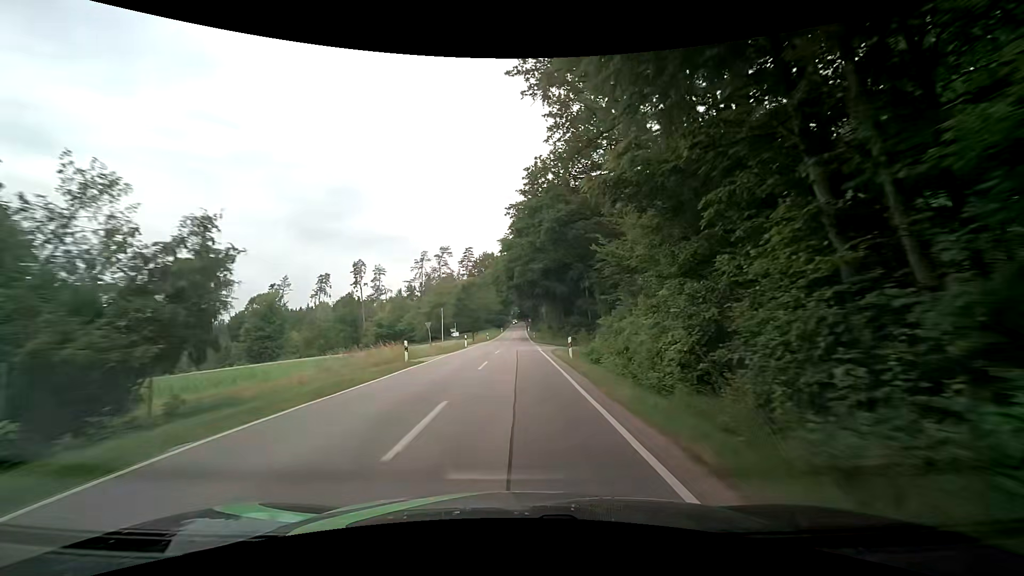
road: secondary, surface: asphalt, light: Day
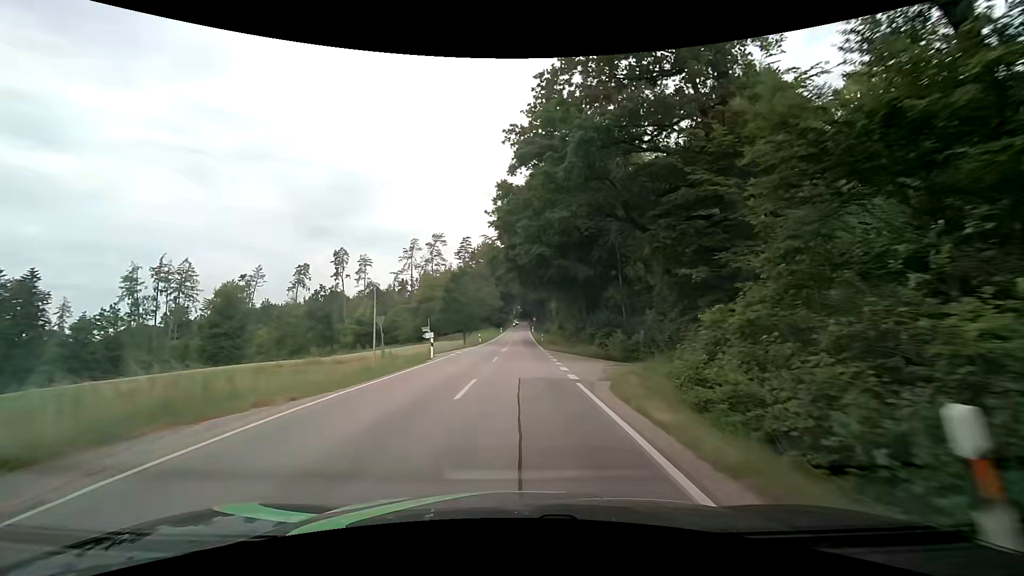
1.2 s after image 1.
(-0.1, +19.4) m; -1°
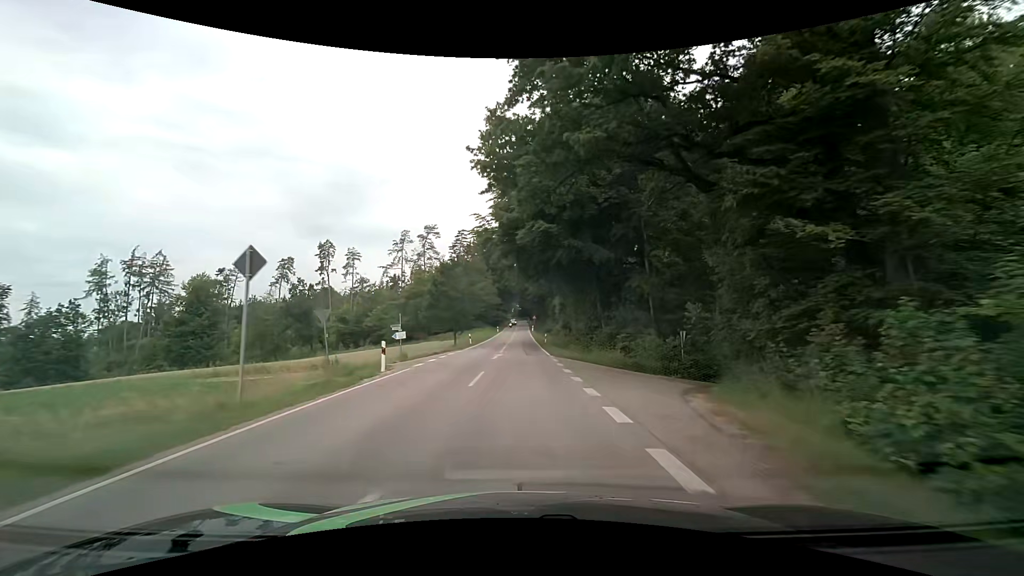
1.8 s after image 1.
(0.0, +9.7) m; +1°
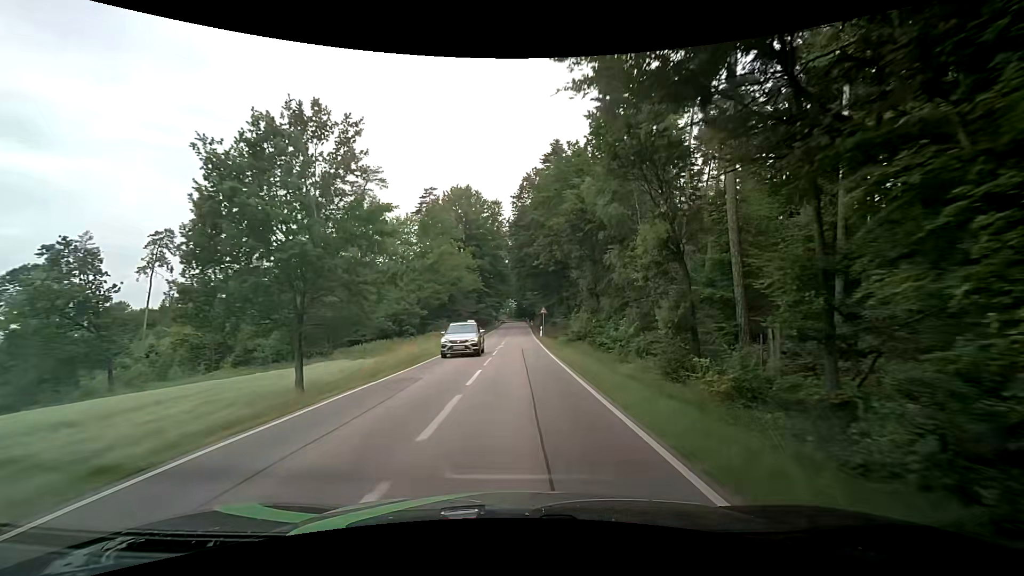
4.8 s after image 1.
(+0.2, +47.6) m; 0°
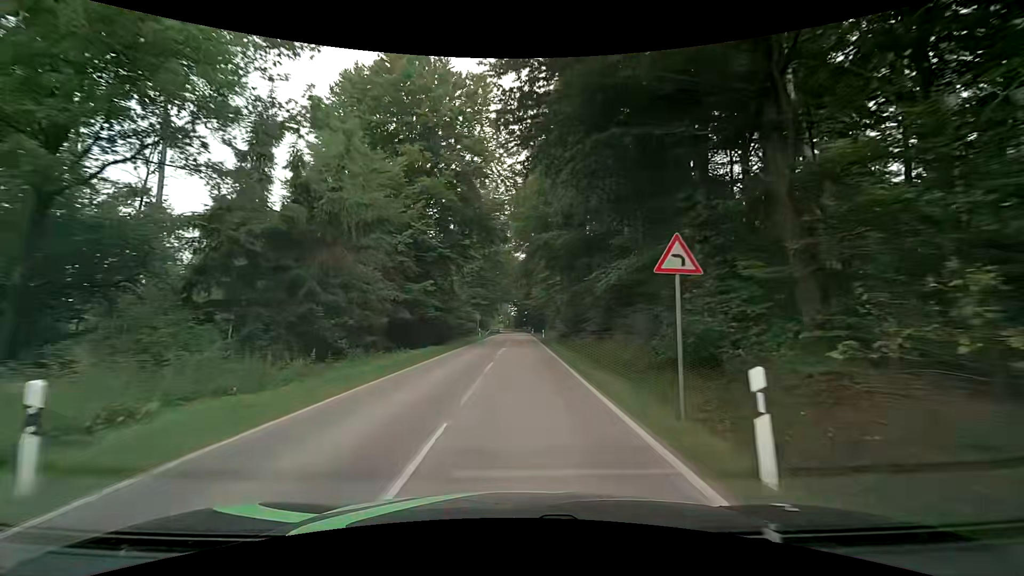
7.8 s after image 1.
(0.0, +44.7) m; 0°
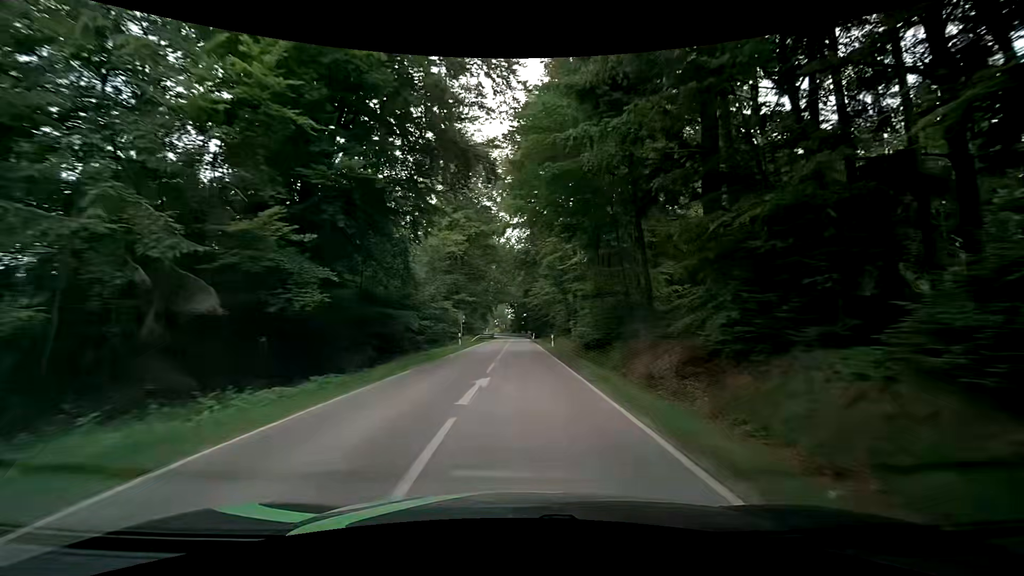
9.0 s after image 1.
(+0.1, +17.4) m; 0°
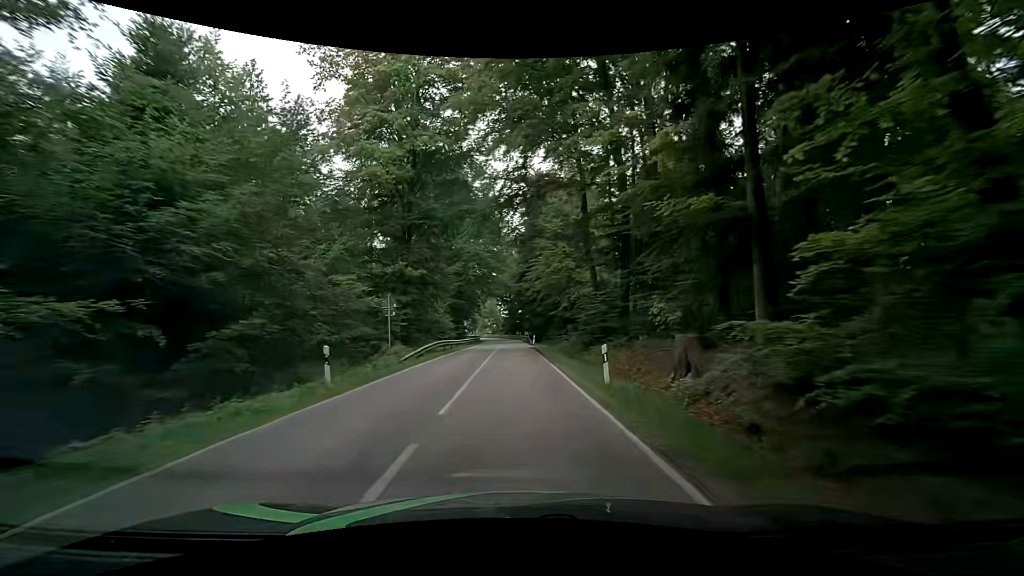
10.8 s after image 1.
(+0.6, +25.4) m; +1°
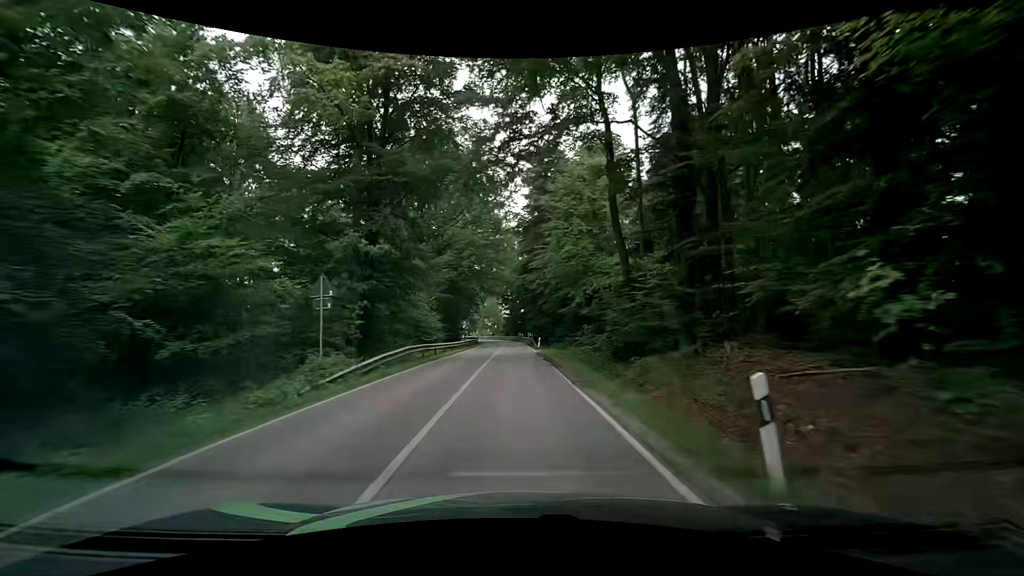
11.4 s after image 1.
(-0.1, +8.3) m; 0°
(0, +10) (0, +20) (0, +30) (-1, +40) (-1, +50) (-1, +60) (-1, +70) (-2, +80) (-3, +90) (-5, +100) m
